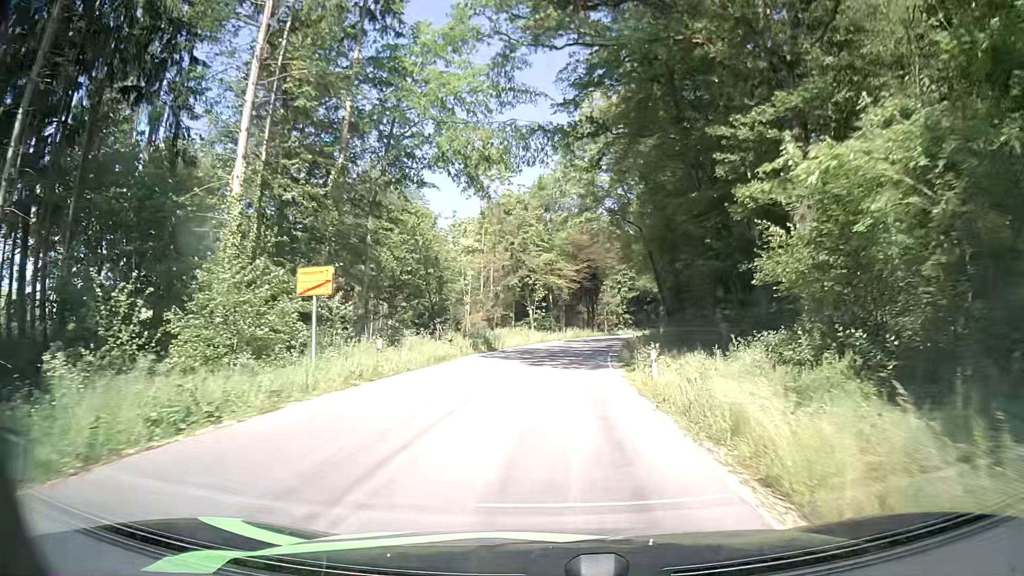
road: tertiary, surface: asphalt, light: Day
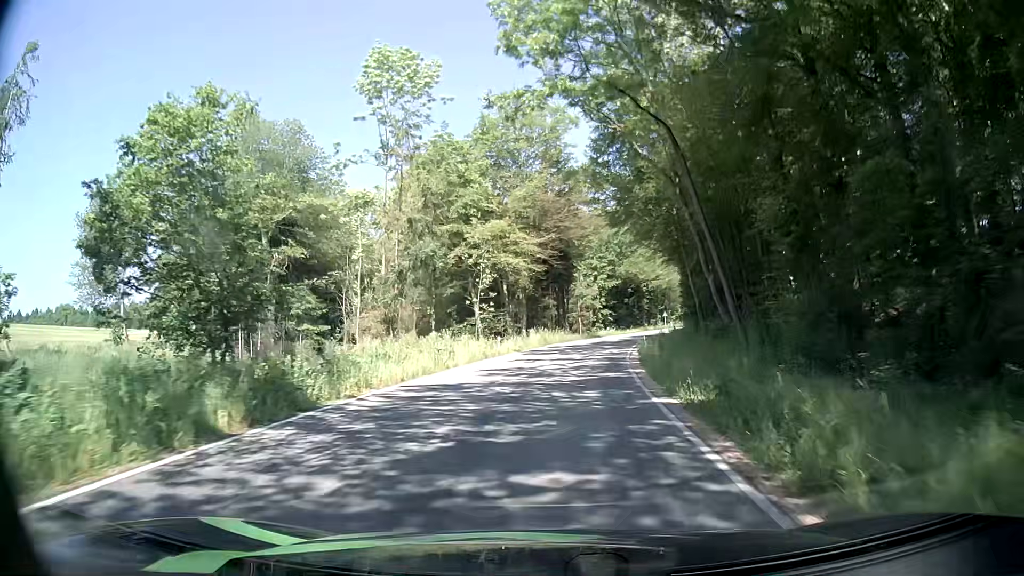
(+0.5, +23.4) m; +2°
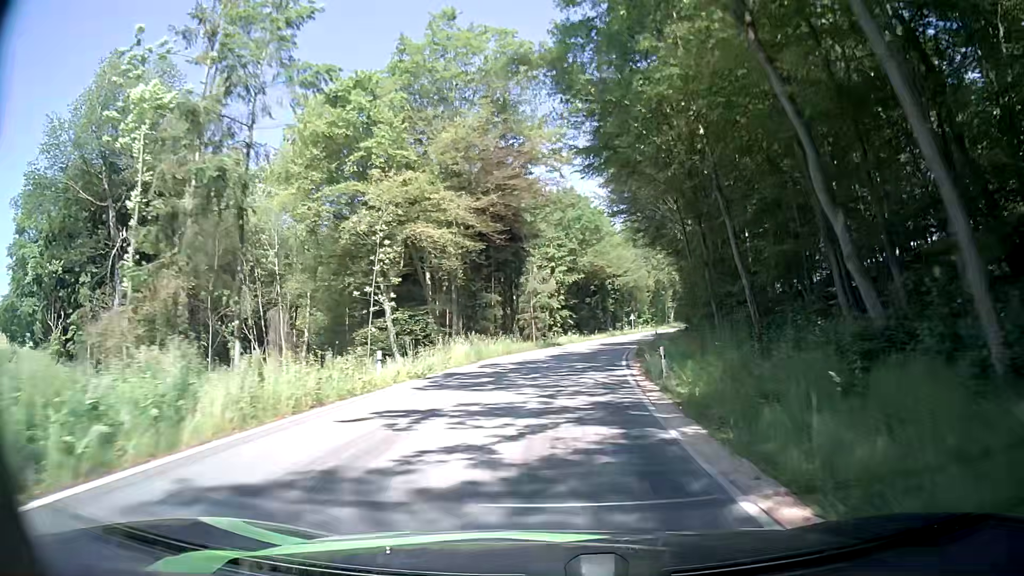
(+0.8, +15.8) m; +5°
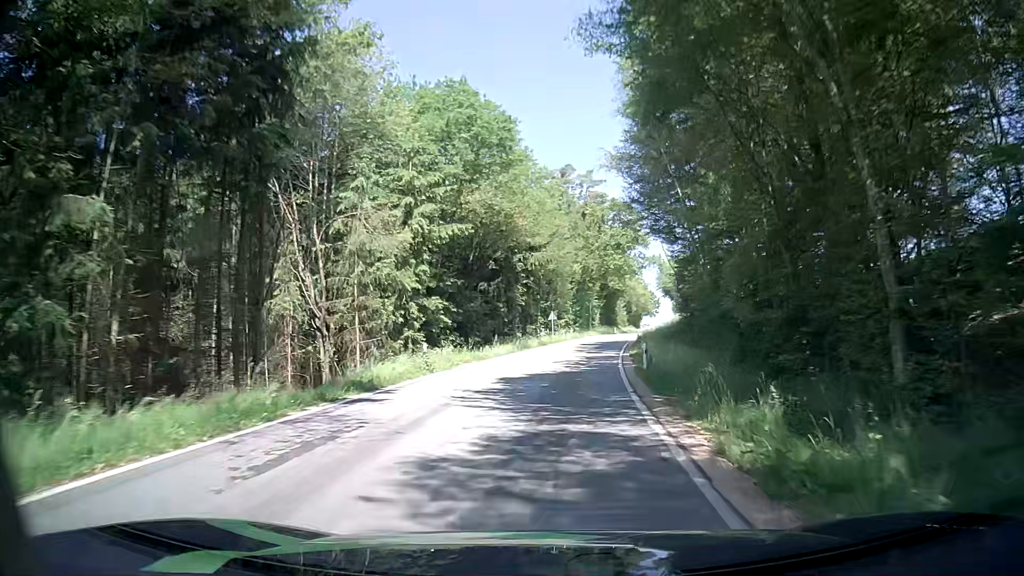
(+2.1, +32.5) m; +8°
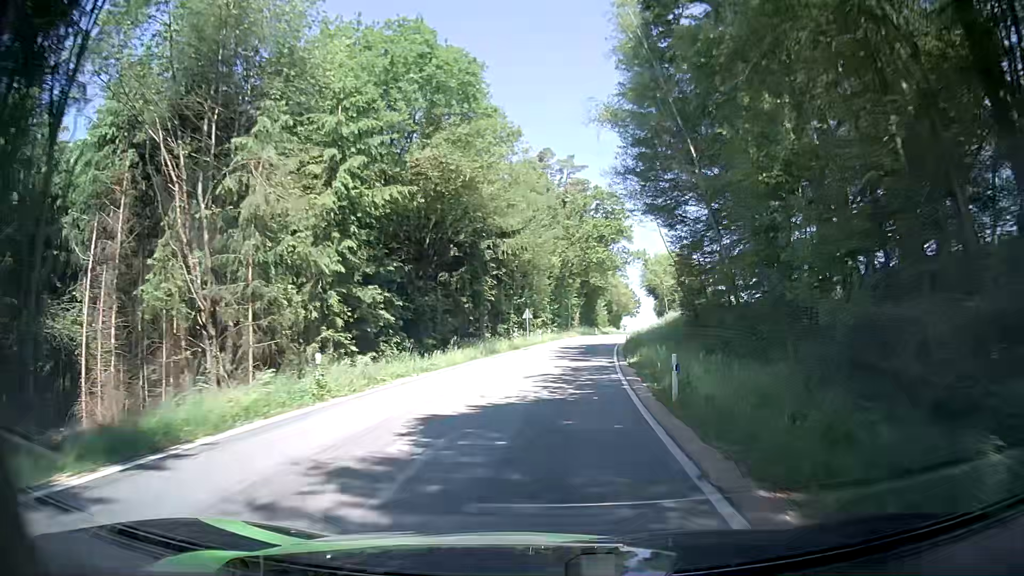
(+0.2, +8.4) m; +2°
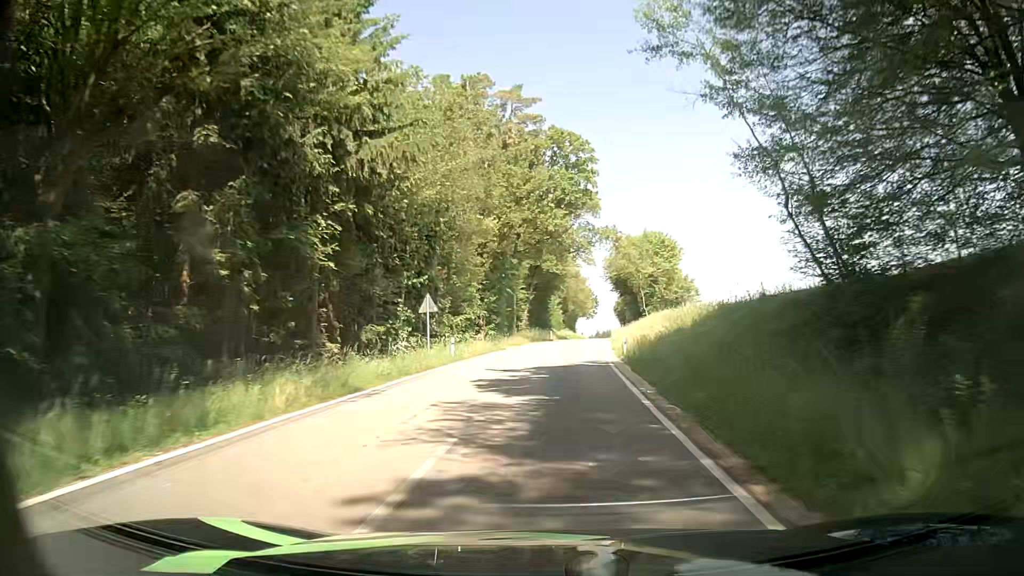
(+1.0, +25.7) m; +4°
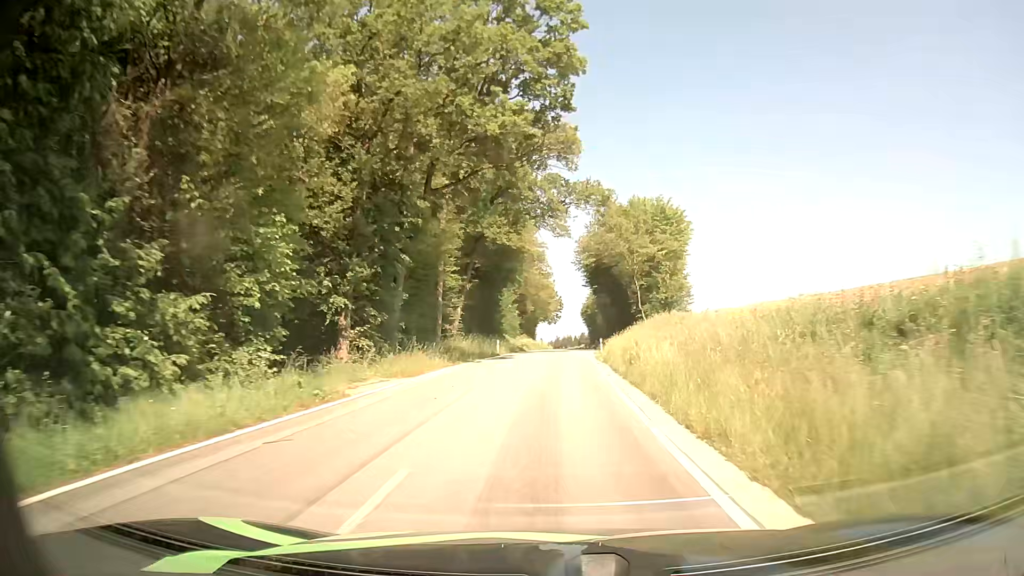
(+1.1, +26.3) m; +4°
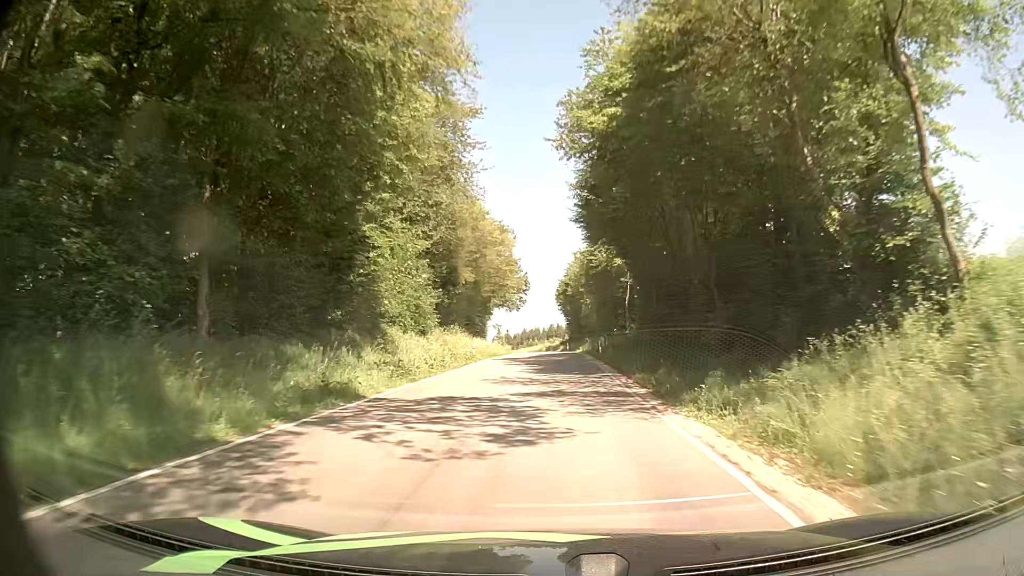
(+1.3, +44.9) m; +3°
(0, +10) (0, +20) (+1, +30) (+1, +40) (+1, +50) (+1, +60) (+1, +70) (0, +80) (-1, +90) (-2, +100) m
